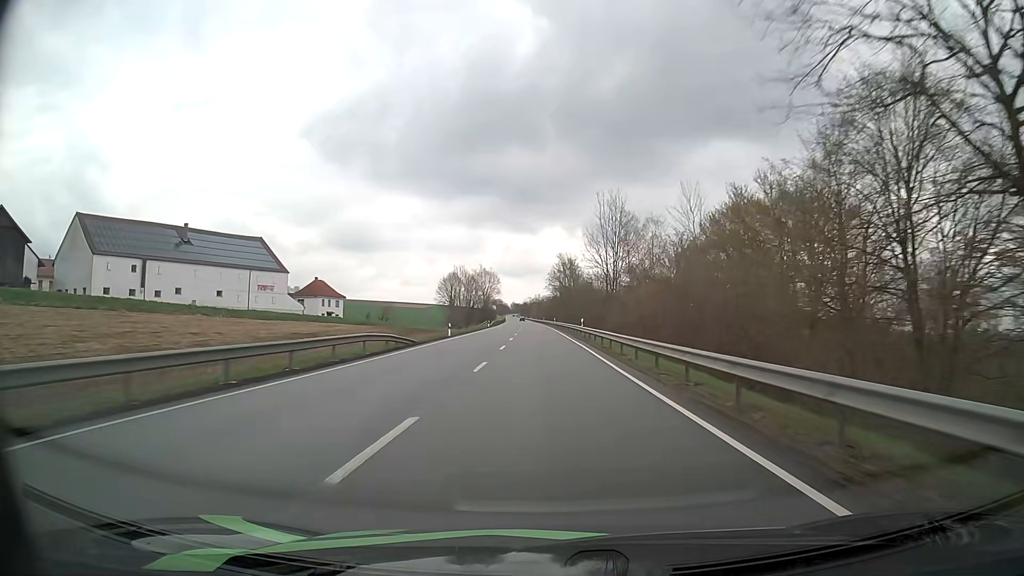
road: primary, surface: asphalt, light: Day
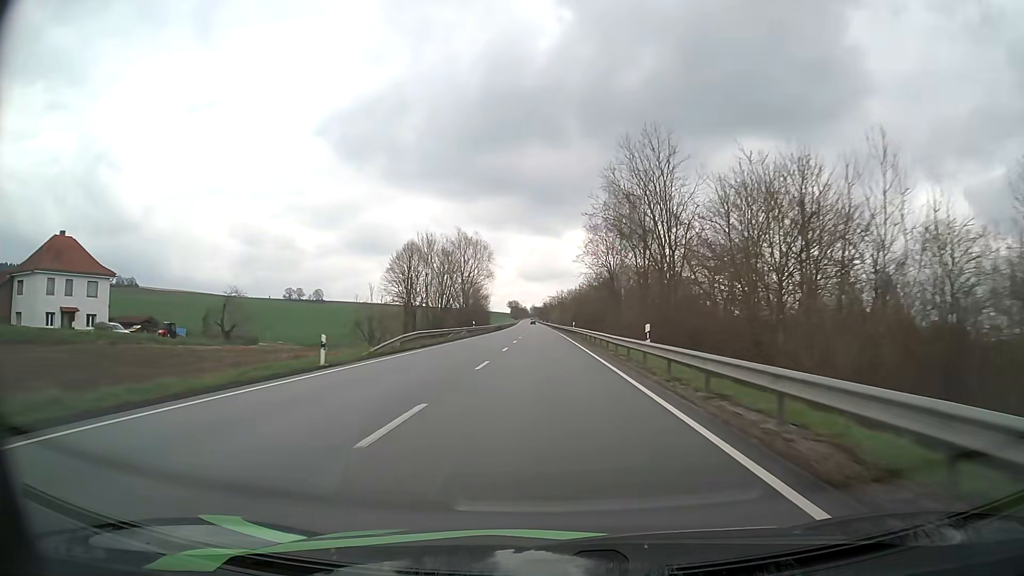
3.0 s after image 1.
(-1.4, +83.0) m; -2°
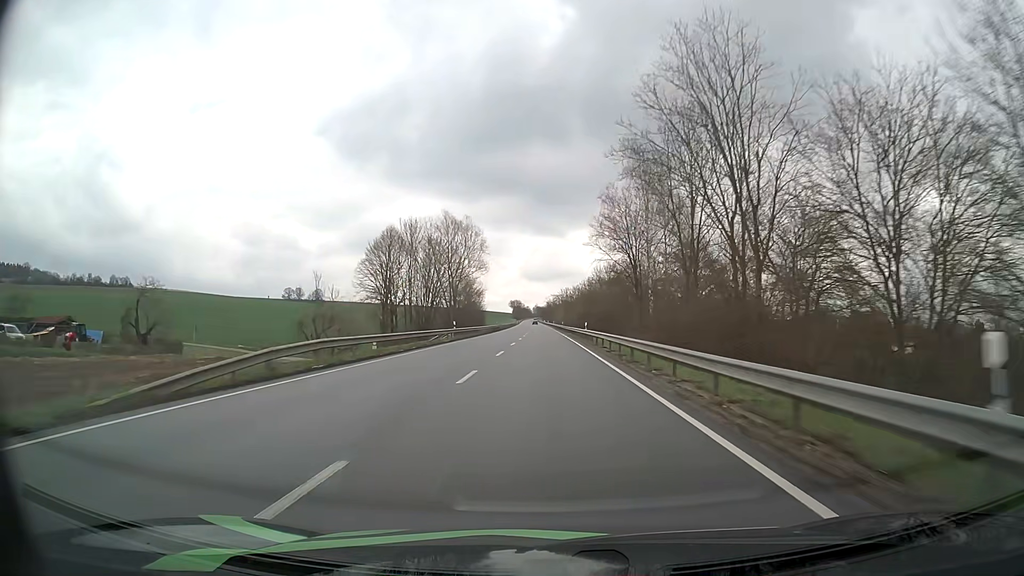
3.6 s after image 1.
(0.0, +16.6) m; 0°
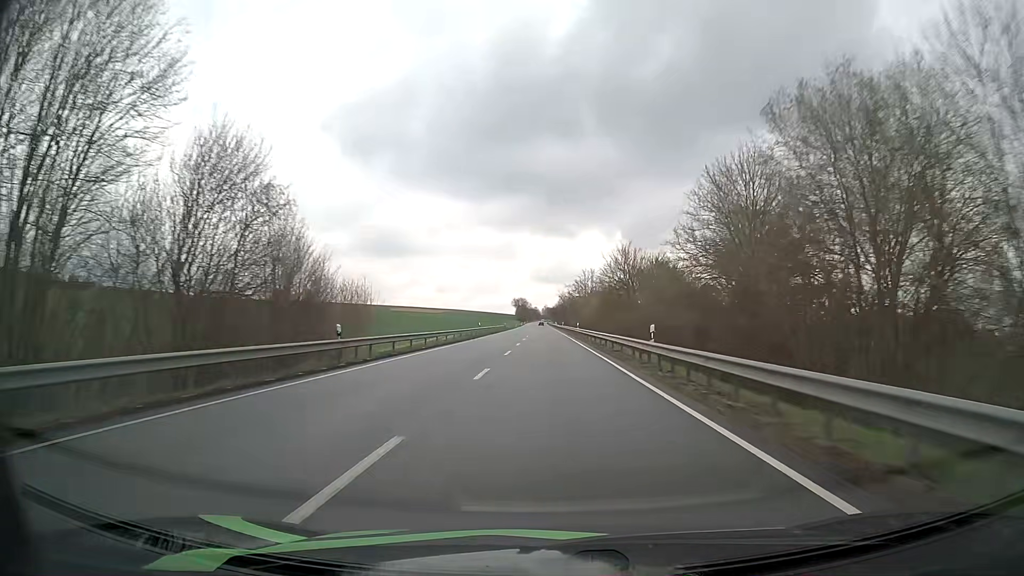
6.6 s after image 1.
(-0.6, +83.0) m; -1°
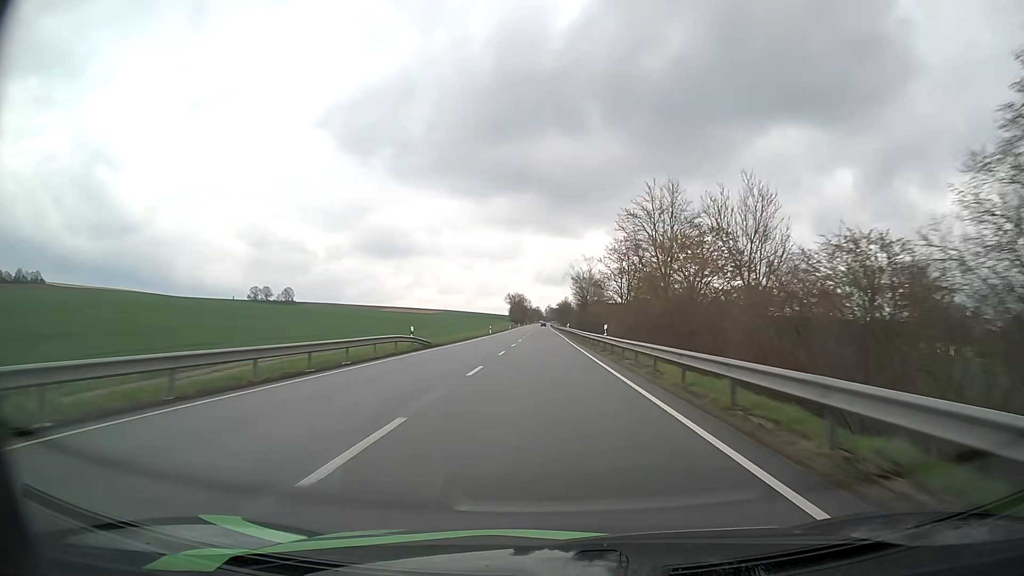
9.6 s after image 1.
(-0.5, +82.9) m; 0°
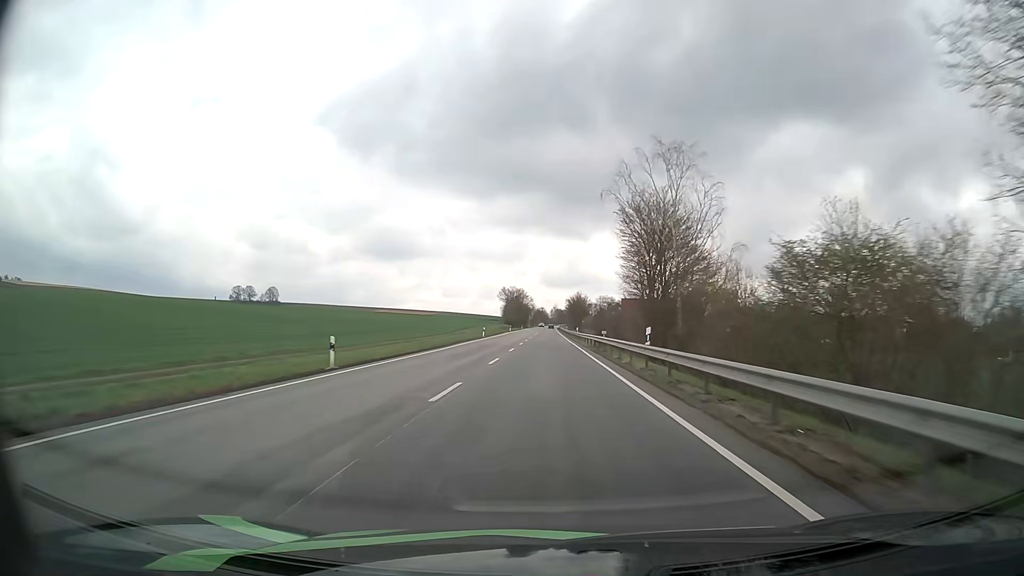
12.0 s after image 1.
(-0.3, +66.4) m; -1°
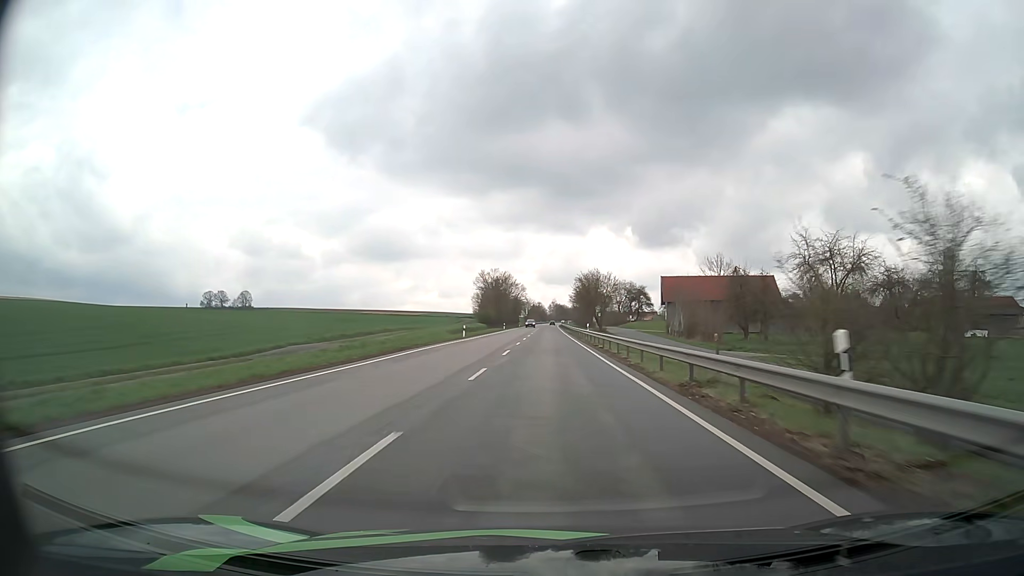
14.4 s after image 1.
(+0.1, +66.4) m; 0°
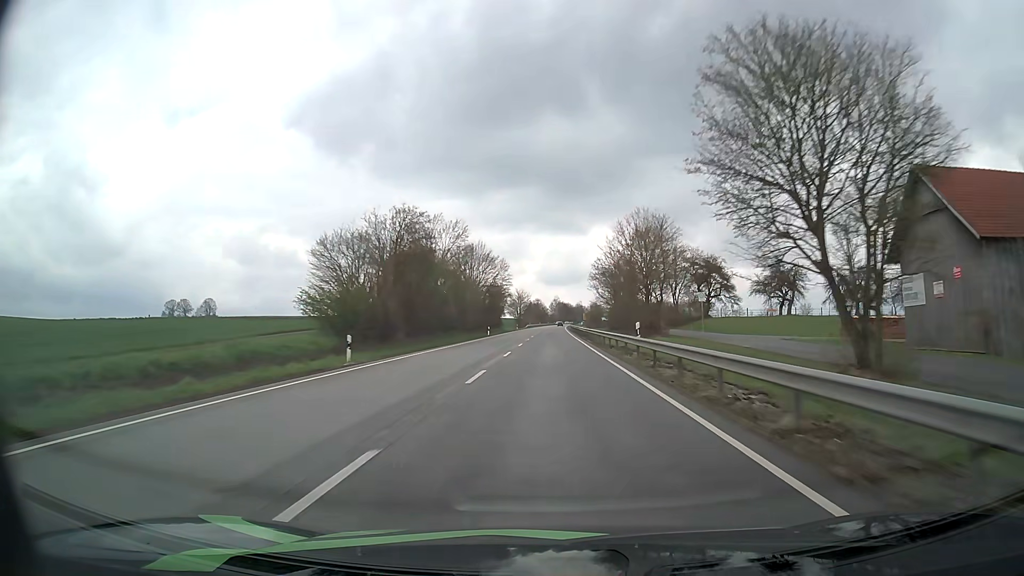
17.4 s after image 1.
(0.0, +83.0) m; 0°
(0, +10) (0, +20) (0, +30) (0, +40) (0, +50) (0, +60) (0, +70) (0, +80) (+1, +90) (+1, +100) m
